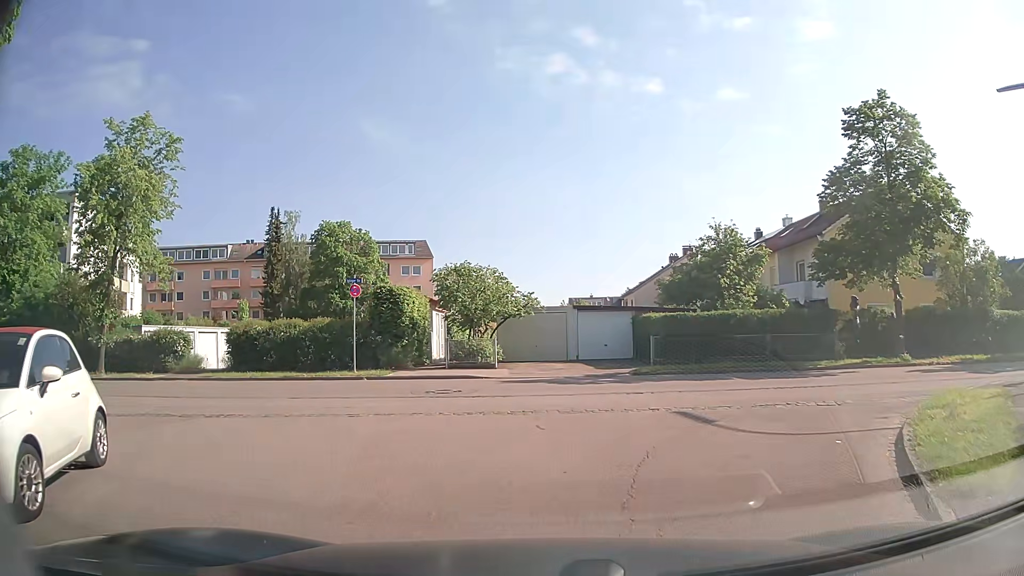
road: residential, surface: asphalt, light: Day
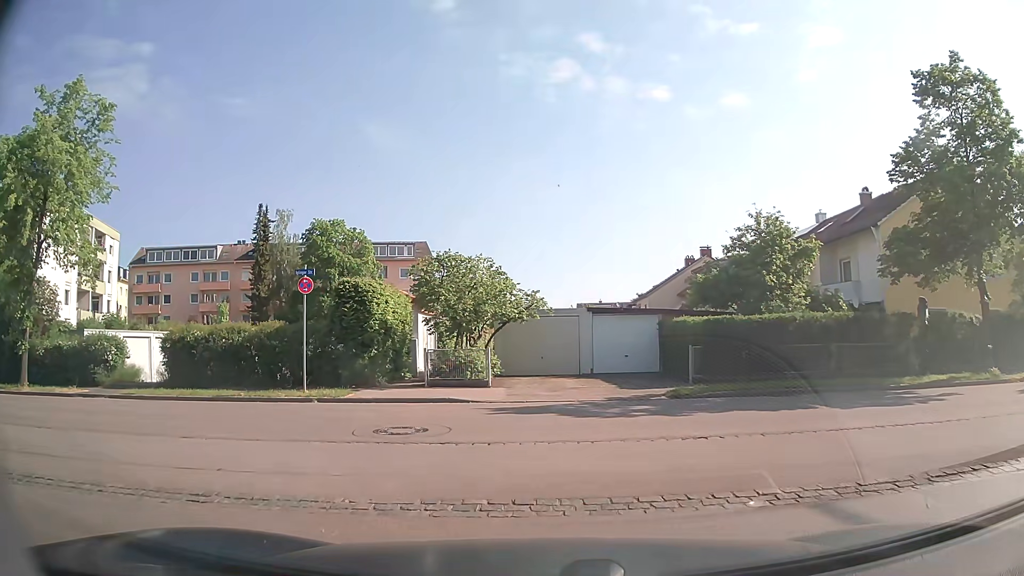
(+0.1, +5.3) m; +1°
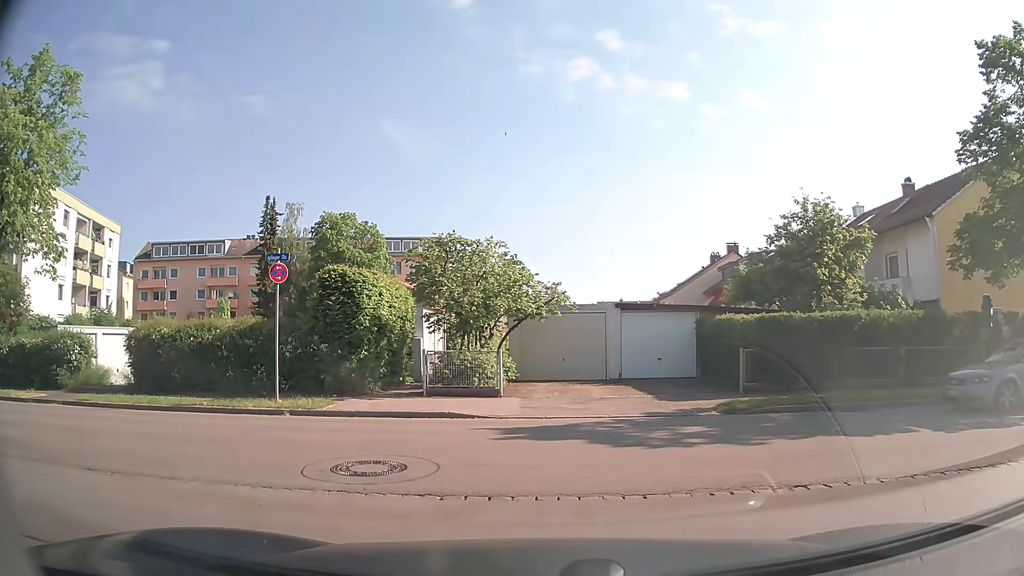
(0.0, +2.9) m; -1°
